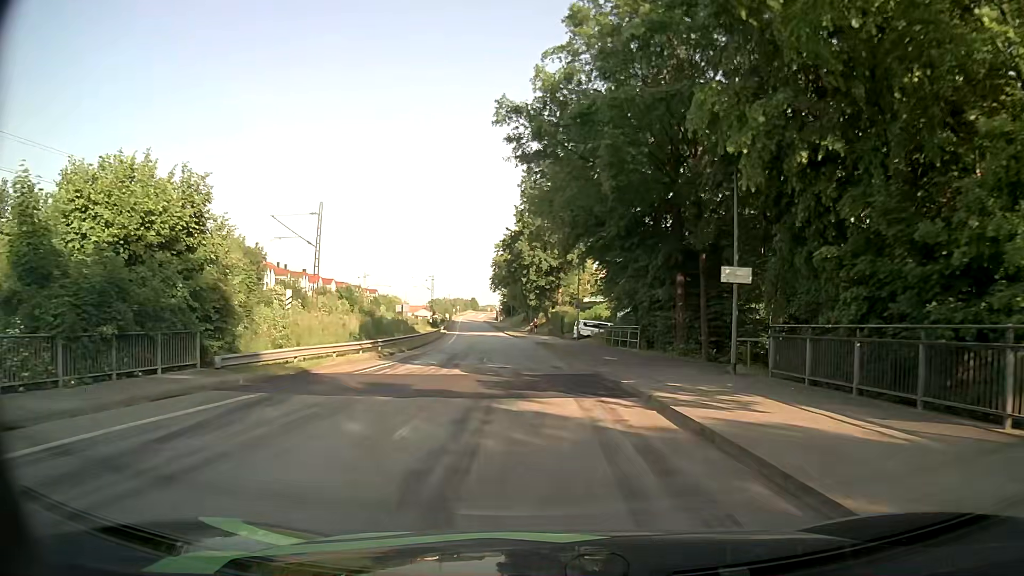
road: unclassified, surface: asphalt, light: Day
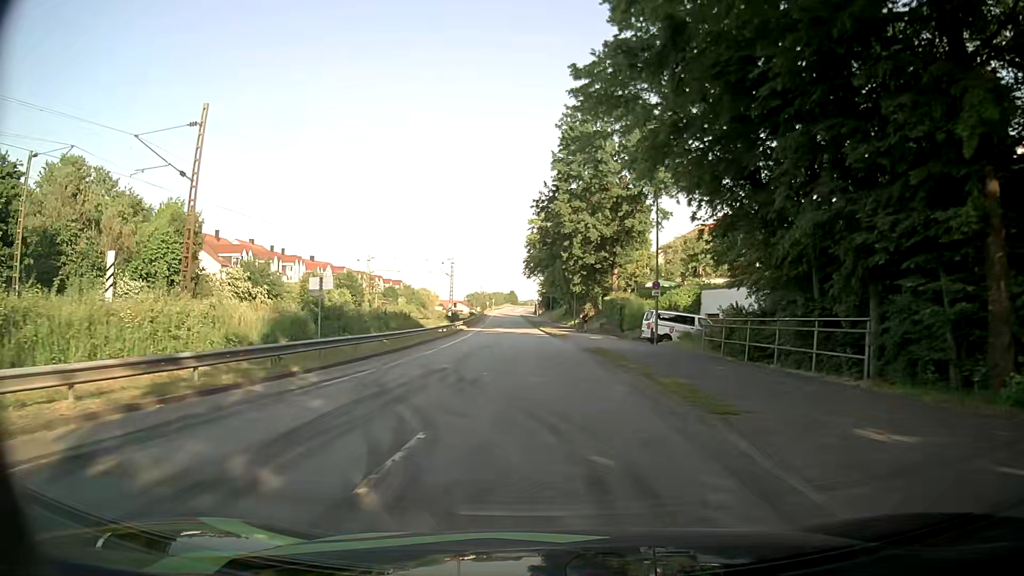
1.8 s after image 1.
(-0.6, +21.0) m; -3°
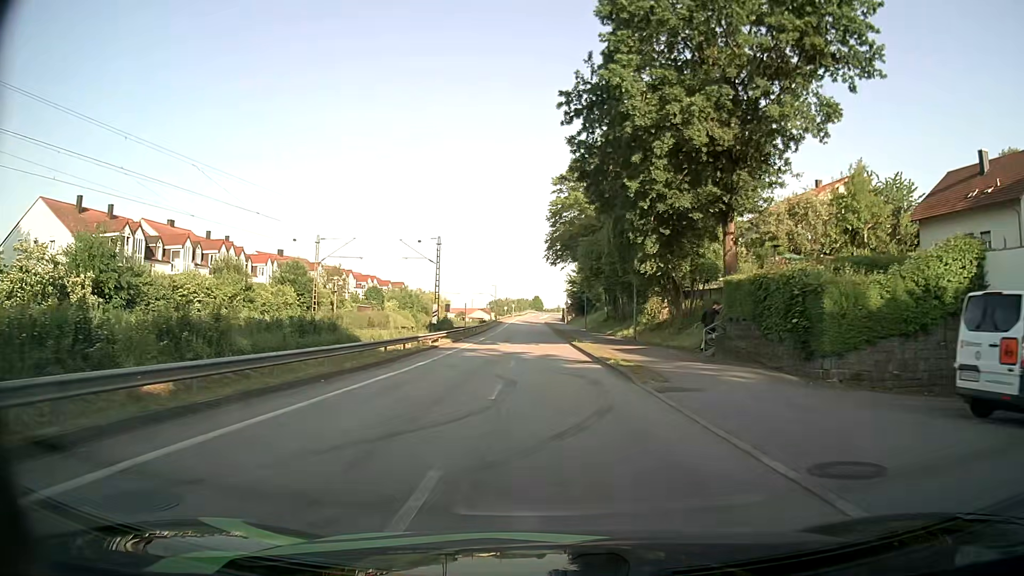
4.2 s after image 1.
(-0.8, +29.2) m; -2°
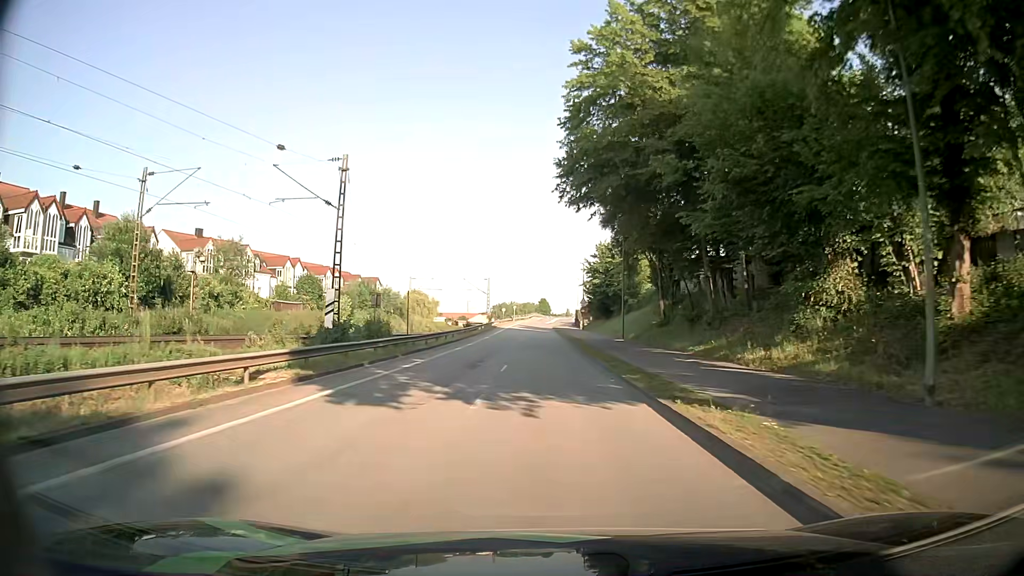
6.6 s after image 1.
(-0.4, +29.5) m; -1°
(0, +10) (0, +20) (0, +30) (0, +40) (0, +50) (0, +60) (0, +70) (-1, +80) (-1, +90) (-1, +100) m
